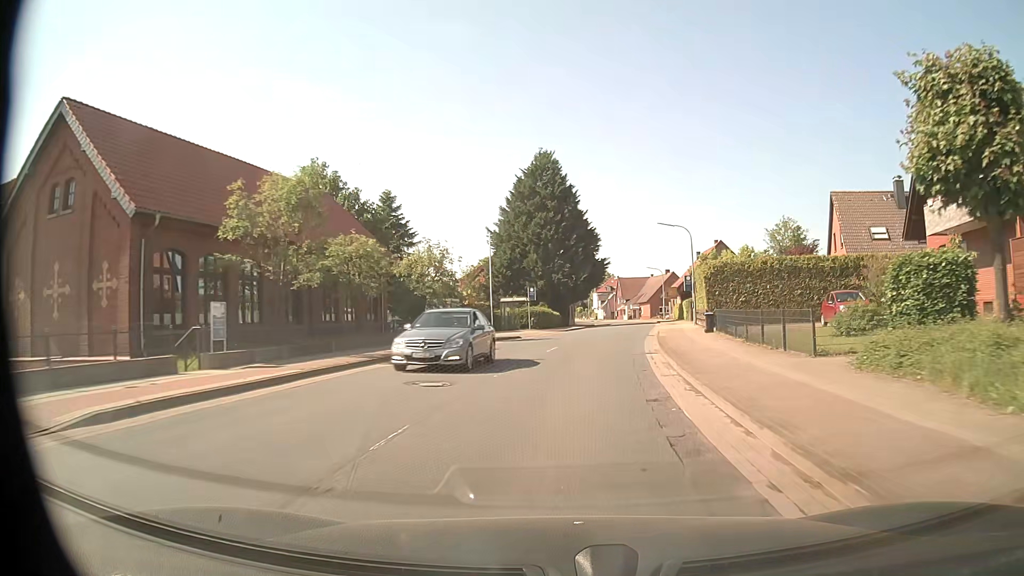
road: secondary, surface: asphalt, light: Day
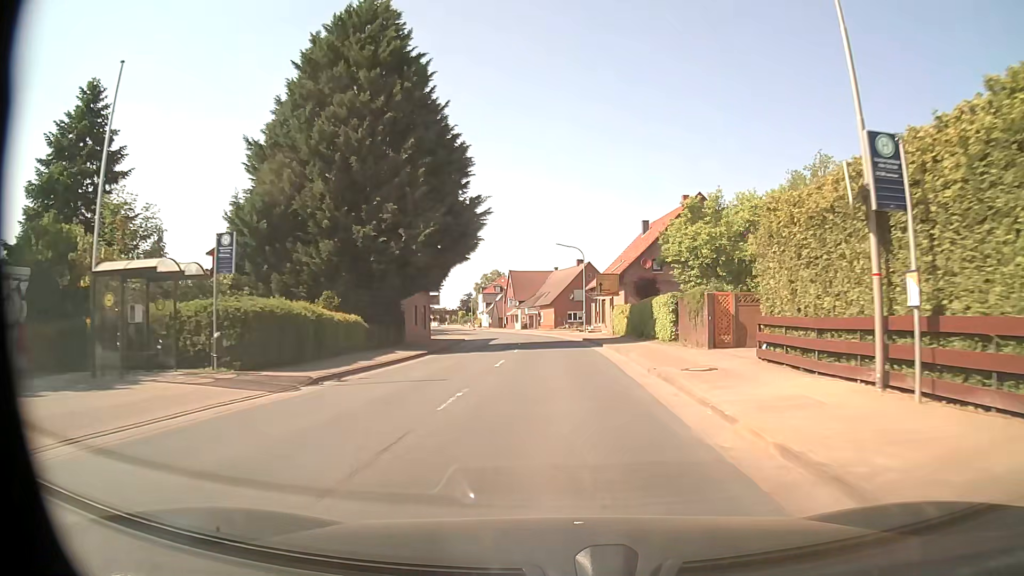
(+3.6, +40.1) m; +9°
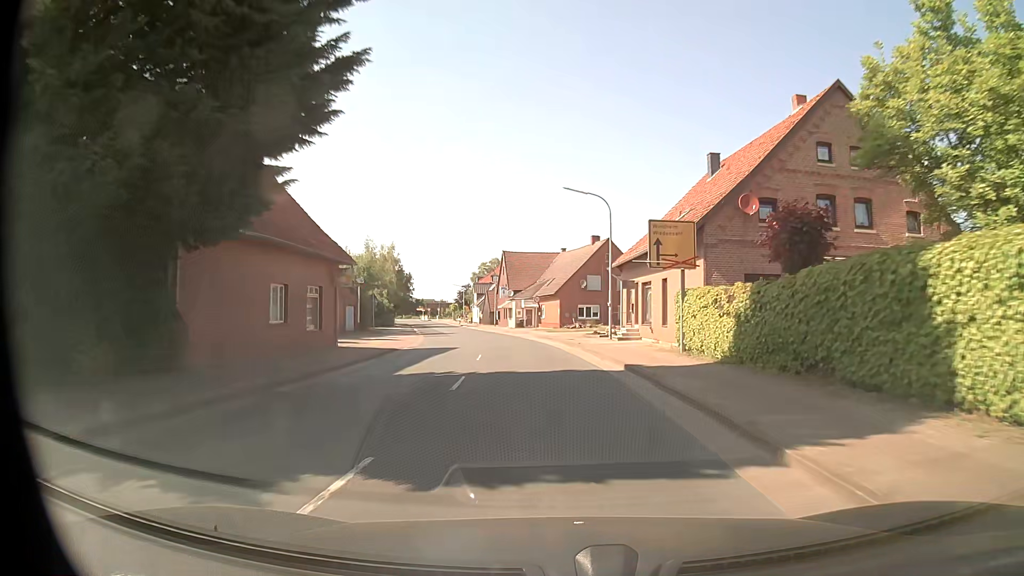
(+0.3, +24.2) m; 0°
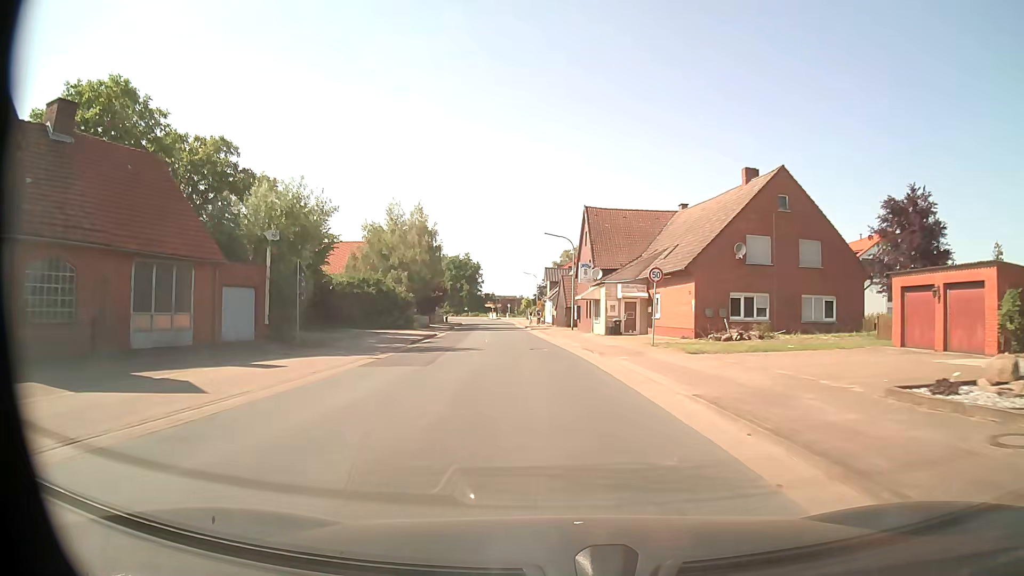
(-1.9, +32.4) m; -7°
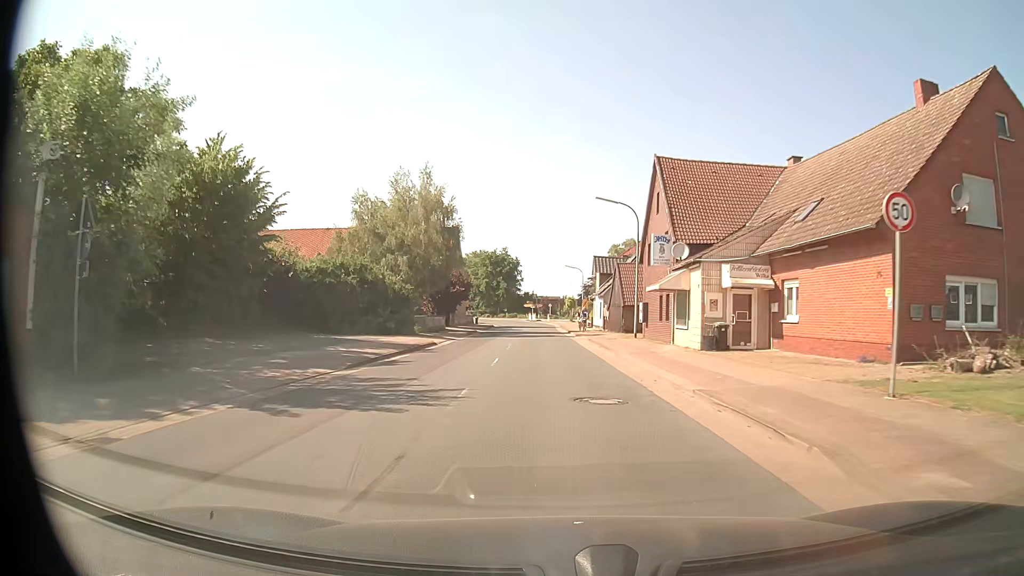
(-0.6, +16.3) m; -4°
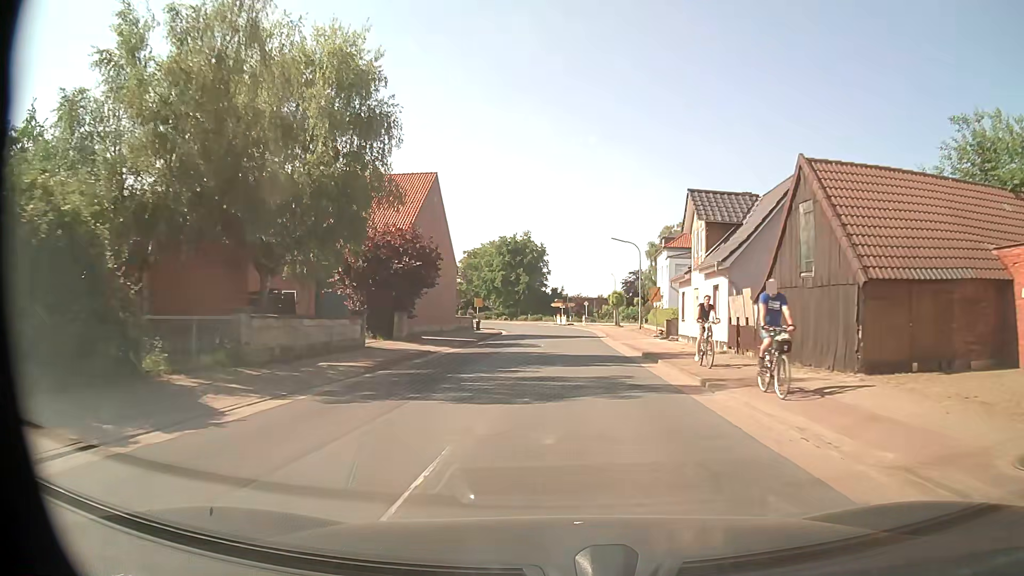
(-1.0, +32.5) m; -3°
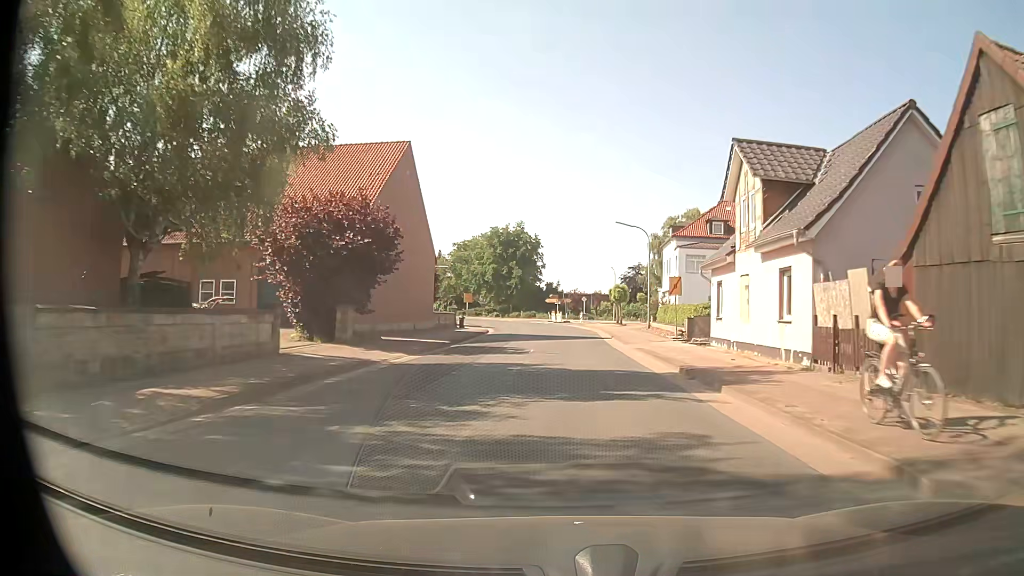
(+0.1, +8.1) m; 0°
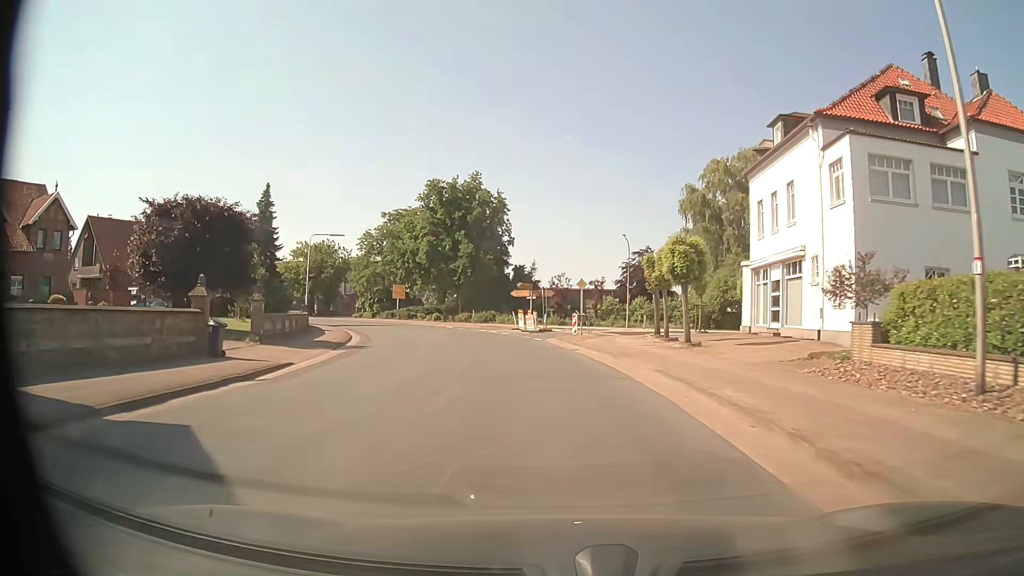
(+1.5, +40.4) m; +3°
(0, +10) (-1, +20) (-2, +30) (-4, +40) (-7, +49) (-11, +58) (-16, +67) (-22, +75) (-28, +83) (-35, +90) m
